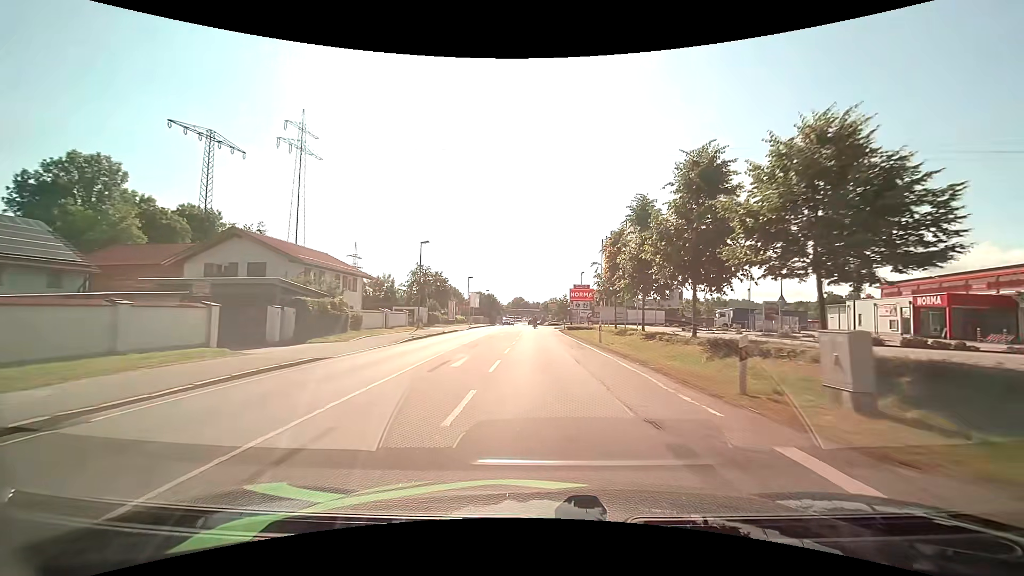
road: primary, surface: asphalt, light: Day
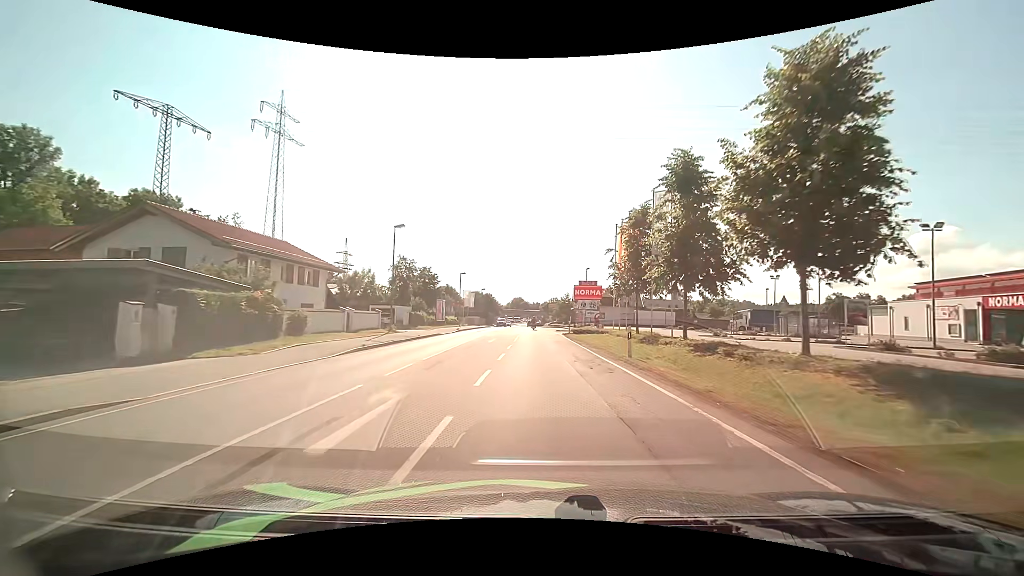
(0.0, +8.3) m; 0°
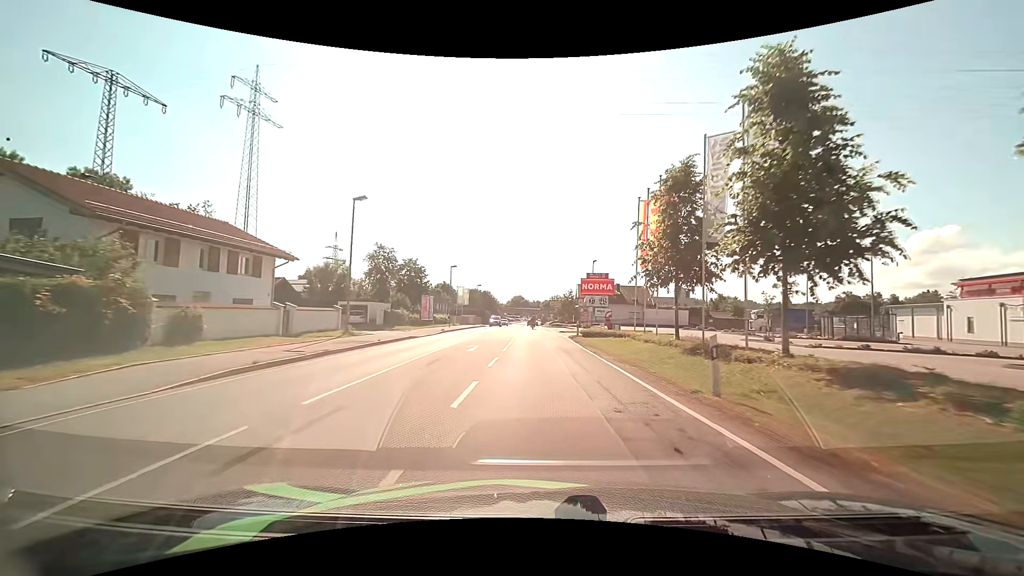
(0.0, +8.3) m; +1°
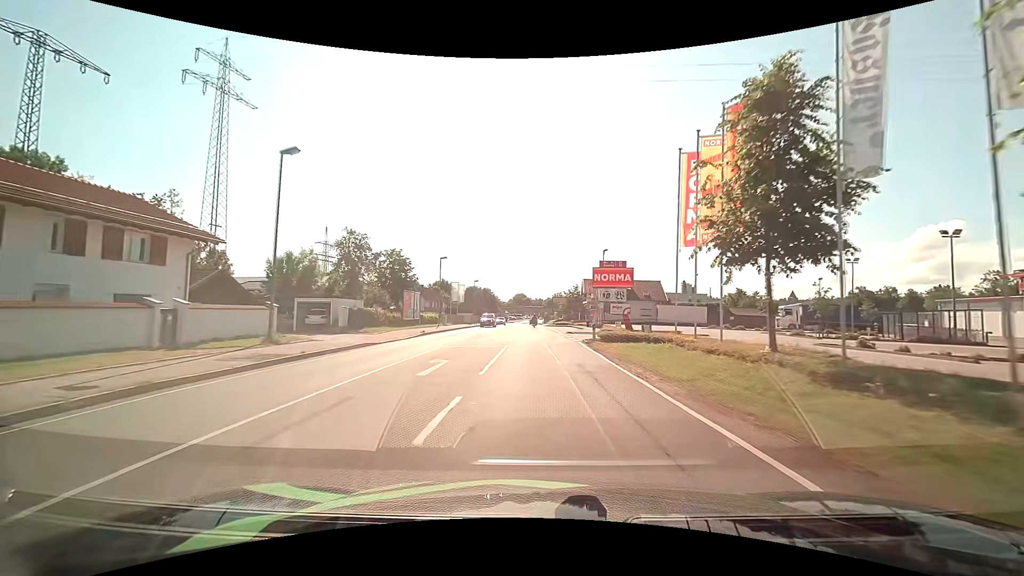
(-0.1, +8.3) m; -1°
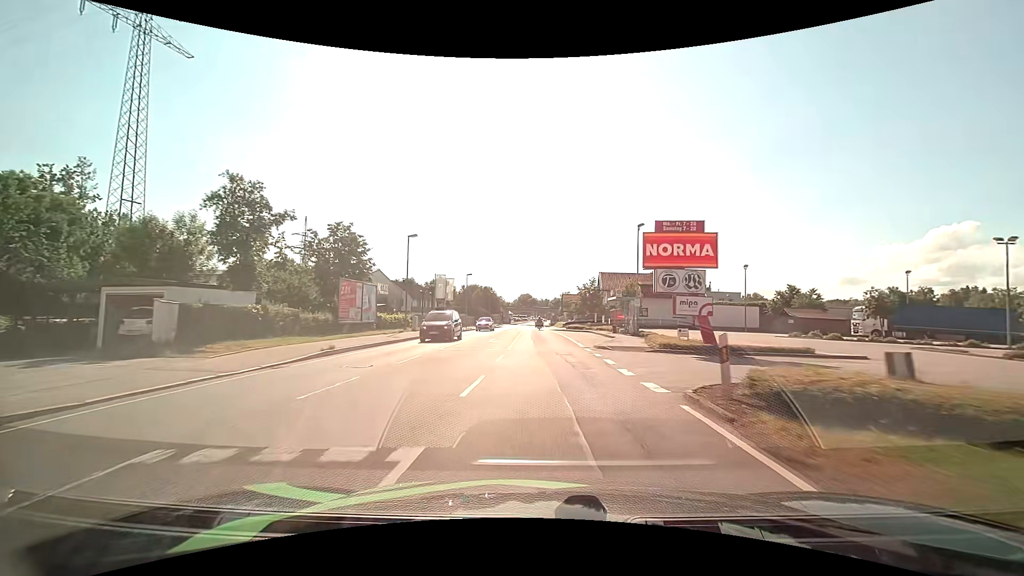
(-0.2, +16.5) m; -1°
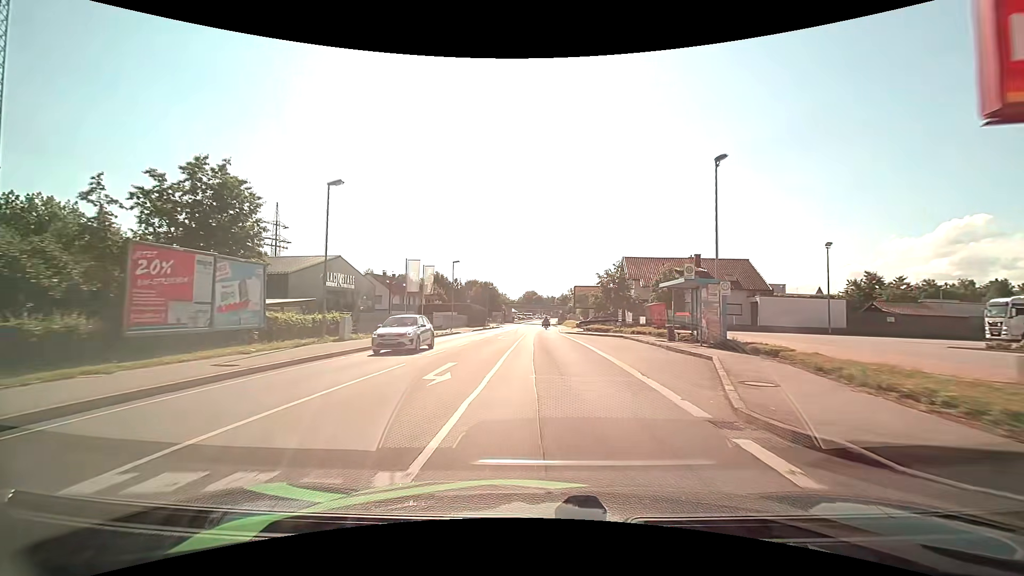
(-0.1, +16.4) m; -1°
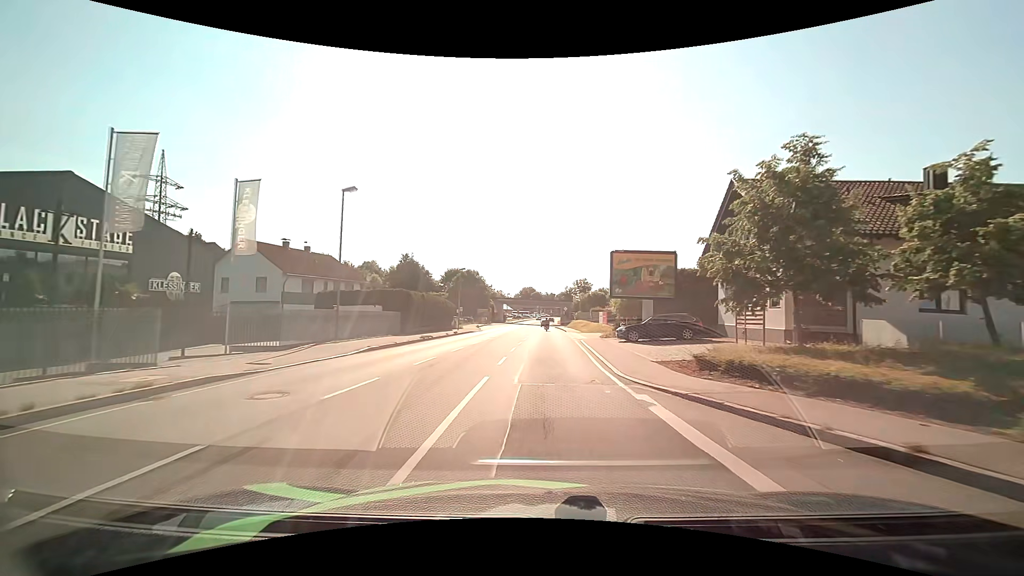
(0.0, +33.3) m; 0°
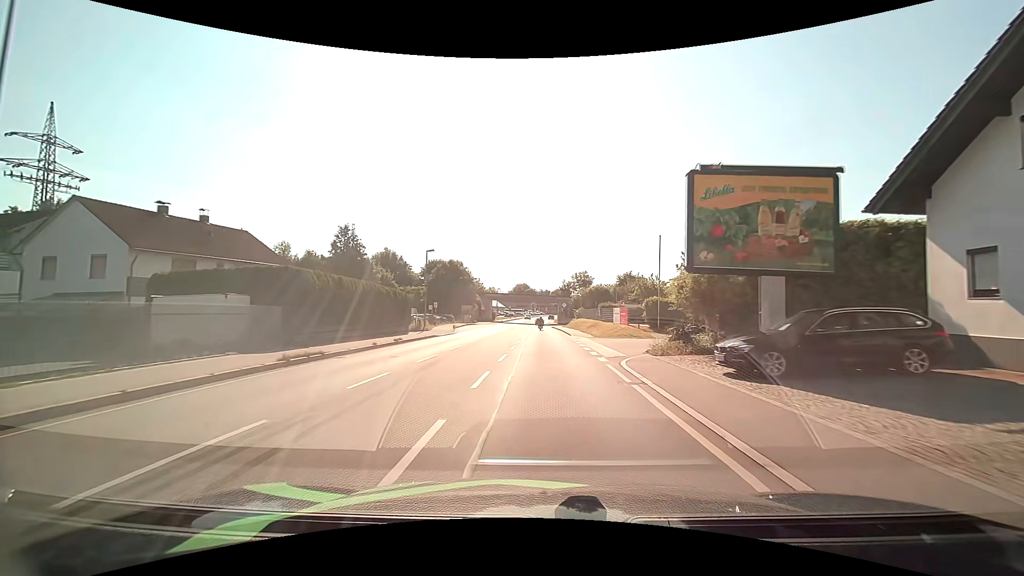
(+0.1, +16.6) m; +1°
(0, +10) (0, +20) (0, +30) (0, +40) (0, +50) (0, +60) (0, +70) (0, +80) (0, +90) (0, +100) m
